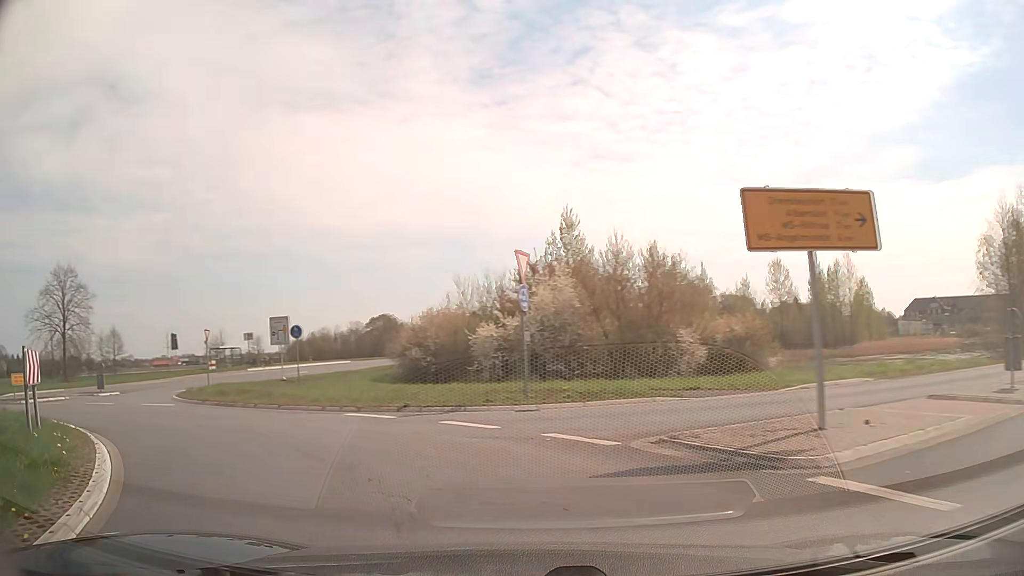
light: Day
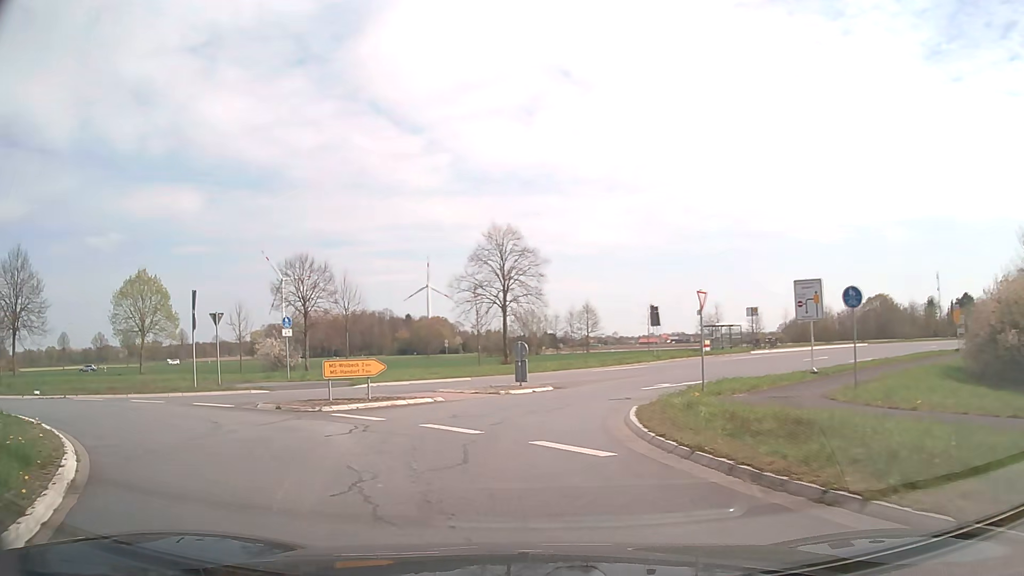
(-4.8, +11.7) m; -41°
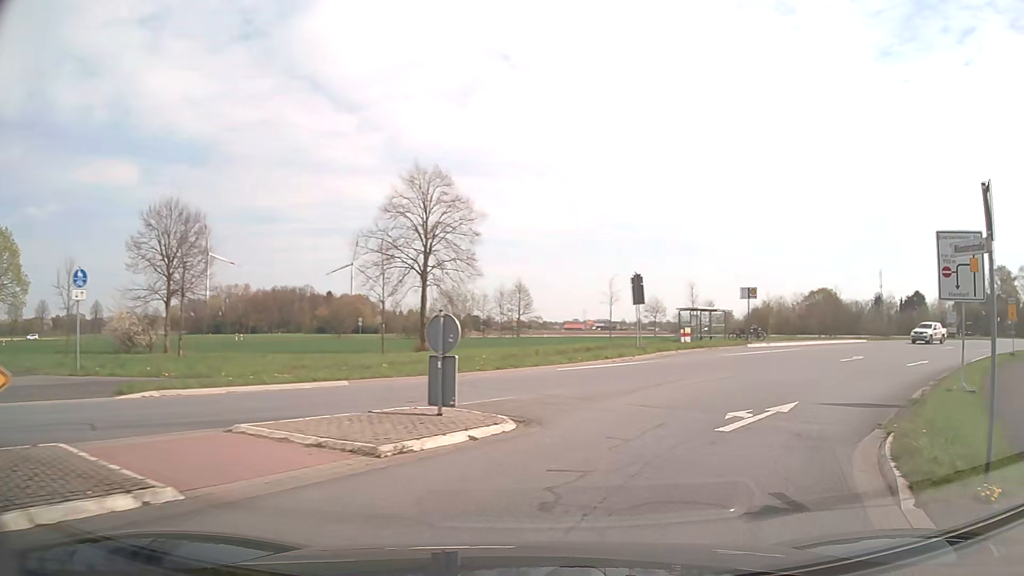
(-0.4, +13.4) m; +7°
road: tertiary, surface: asphalt
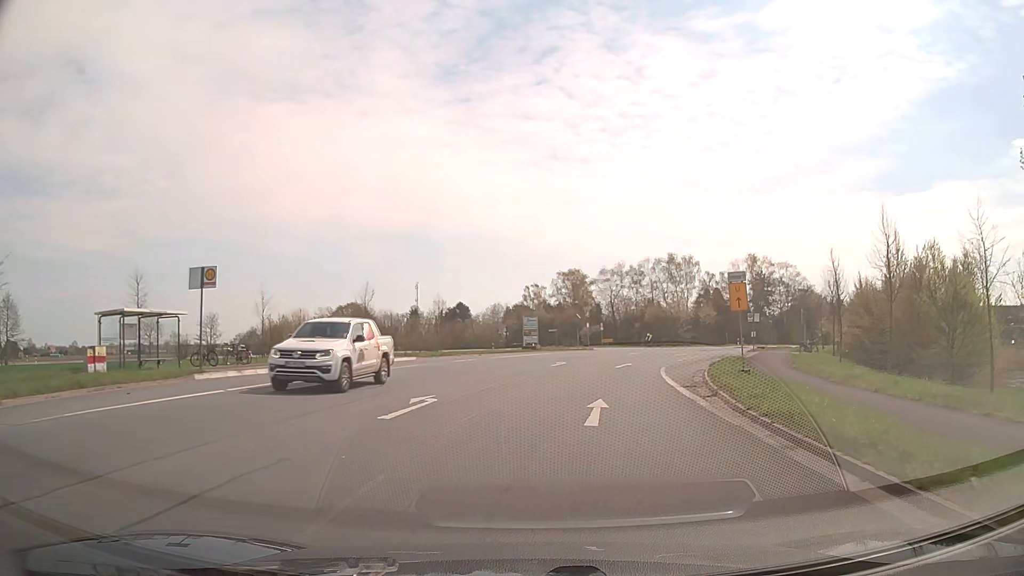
(+7.8, +18.6) m; +39°
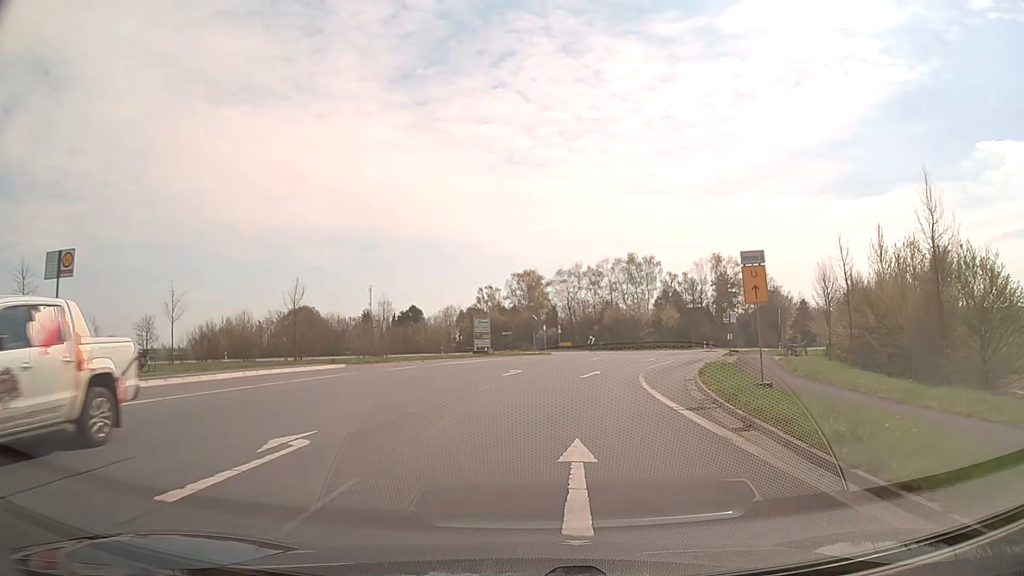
(+0.2, +6.0) m; +4°
(0, +10) (+1, +20) (+3, +30) (+5, +40) (+8, +49) (+12, +58) (+17, +67) (+22, +76) (+28, +84) (+34, +92) m
